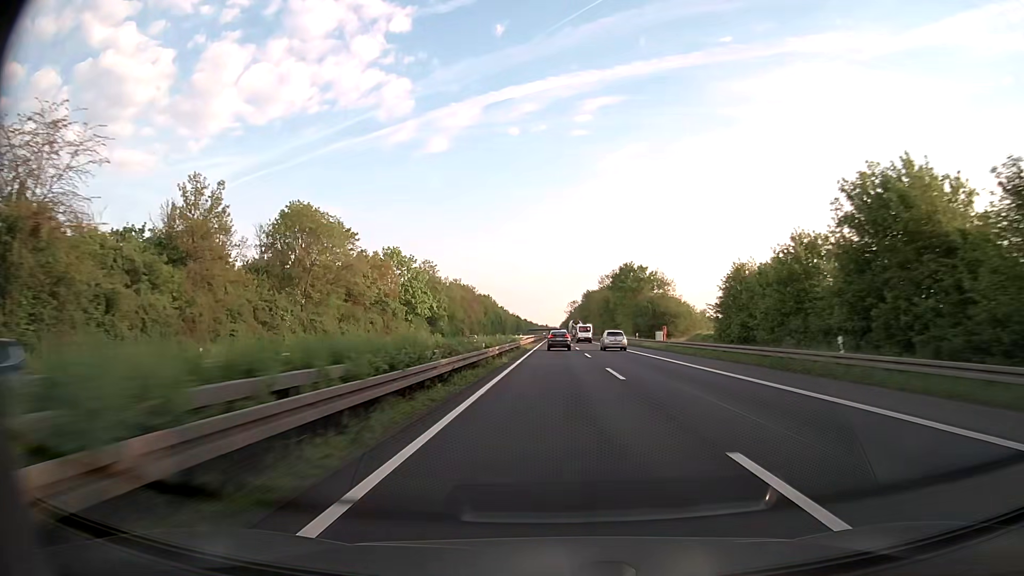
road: trunk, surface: asphalt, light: Day
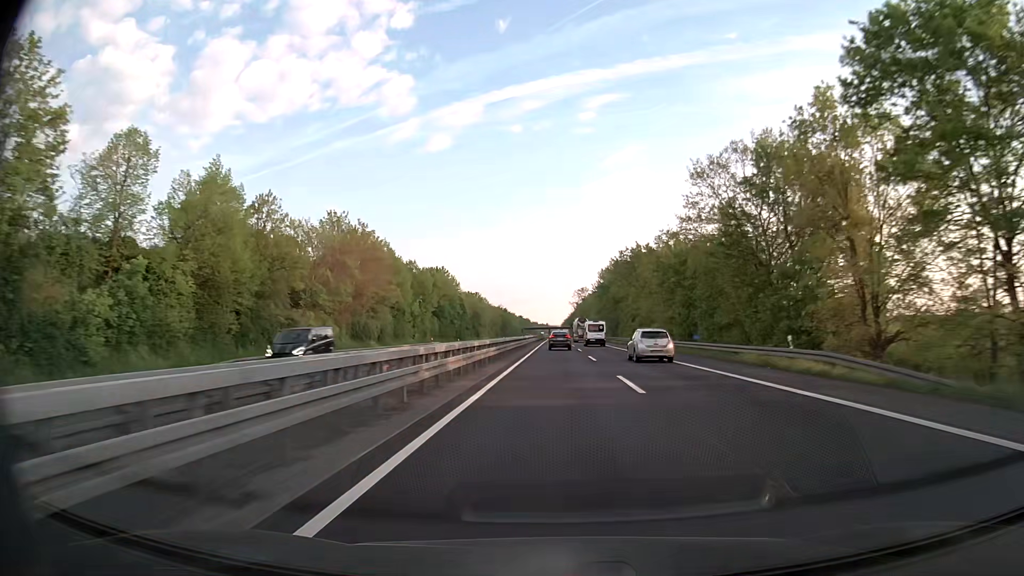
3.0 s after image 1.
(-0.4, +94.3) m; 0°
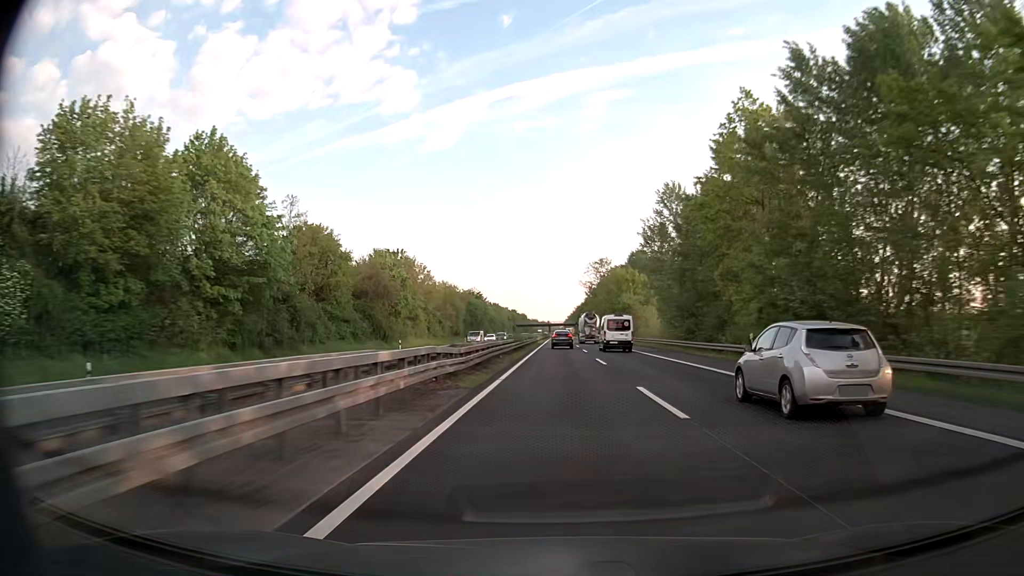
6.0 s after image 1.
(-0.2, +94.4) m; 0°
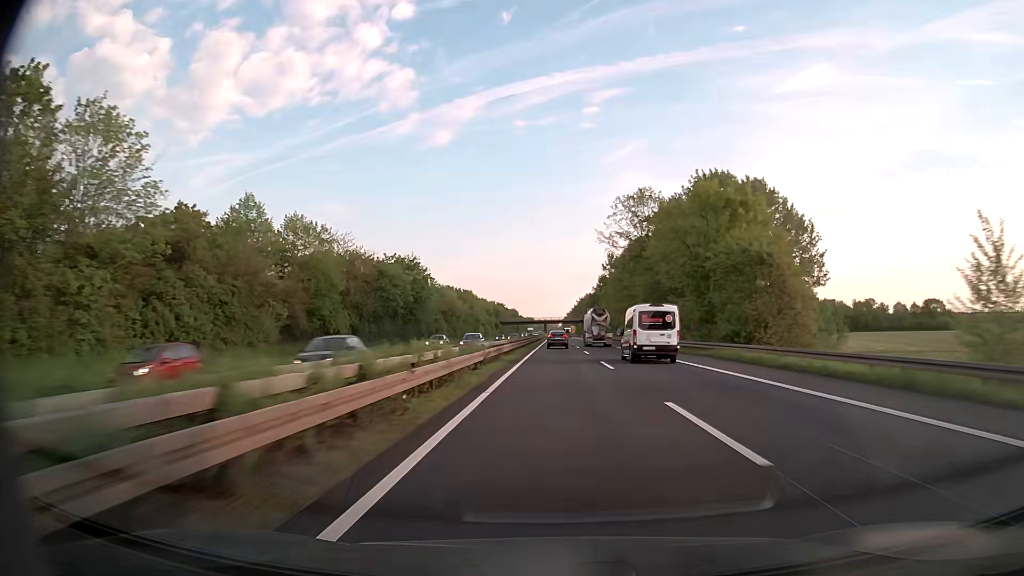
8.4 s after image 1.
(+0.3, +75.7) m; 0°
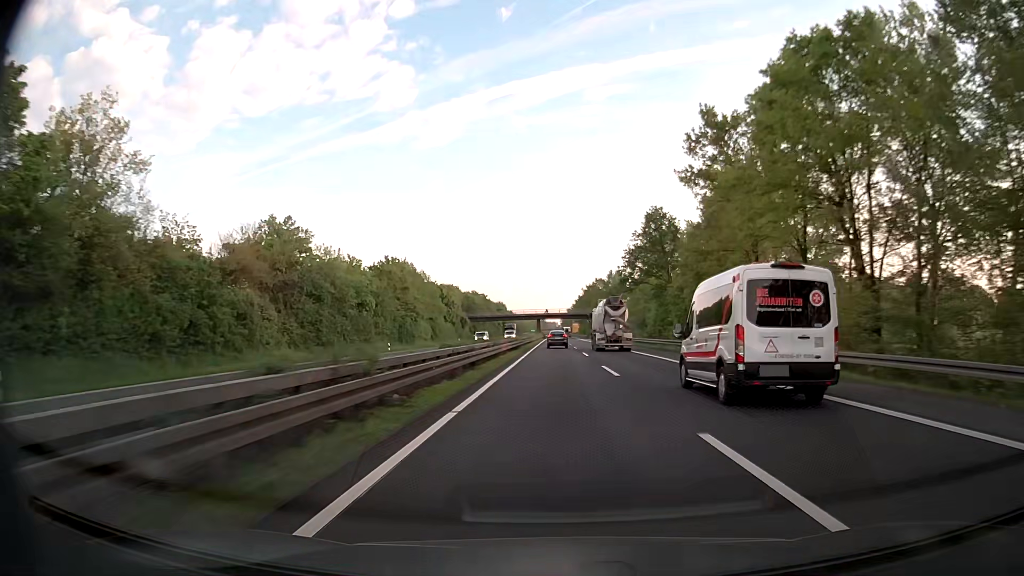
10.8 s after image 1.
(0.0, +75.9) m; 0°
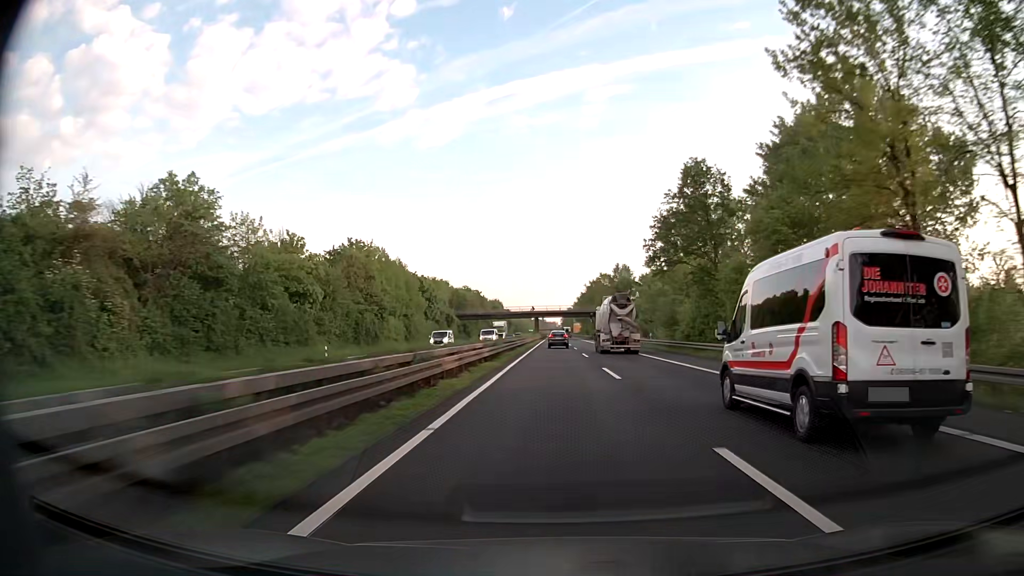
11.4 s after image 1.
(0.0, +19.0) m; 0°
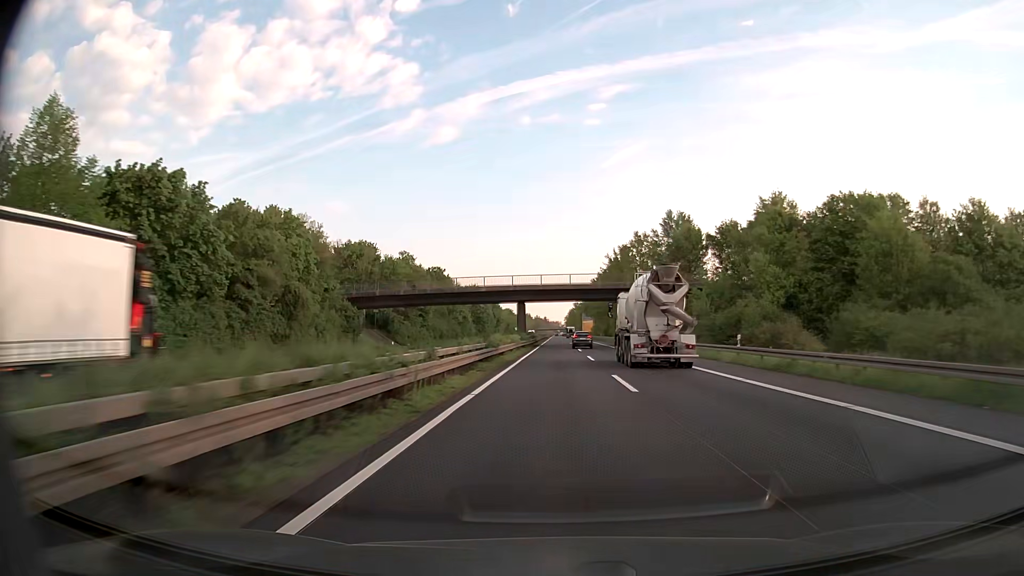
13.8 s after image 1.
(0.0, +76.1) m; 0°
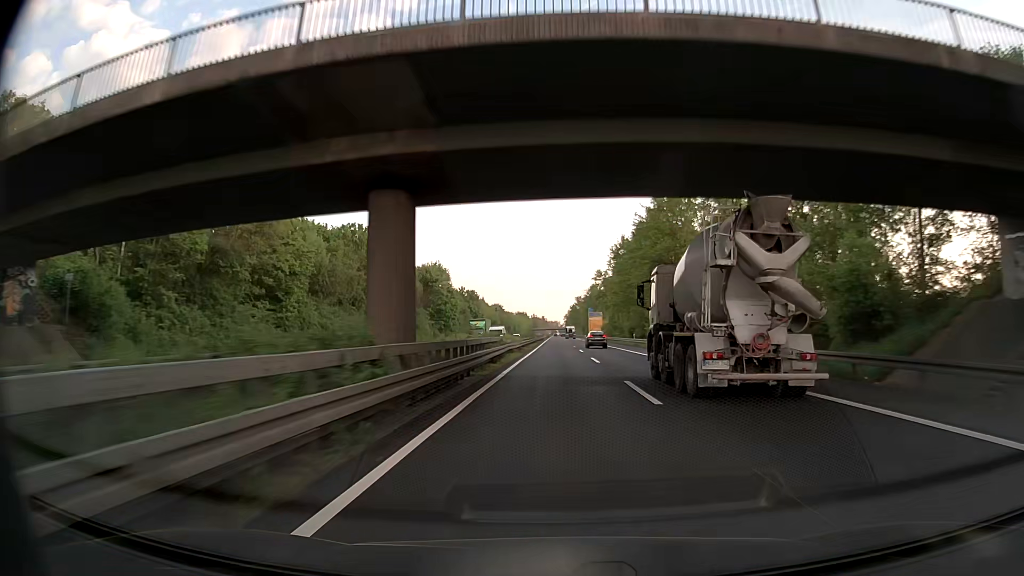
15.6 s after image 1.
(+0.1, +57.2) m; 0°
(0, +10) (0, +20) (0, +30) (0, +40) (0, +50) (0, +60) (0, +70) (0, +80) (0, +90) (0, +100) m
